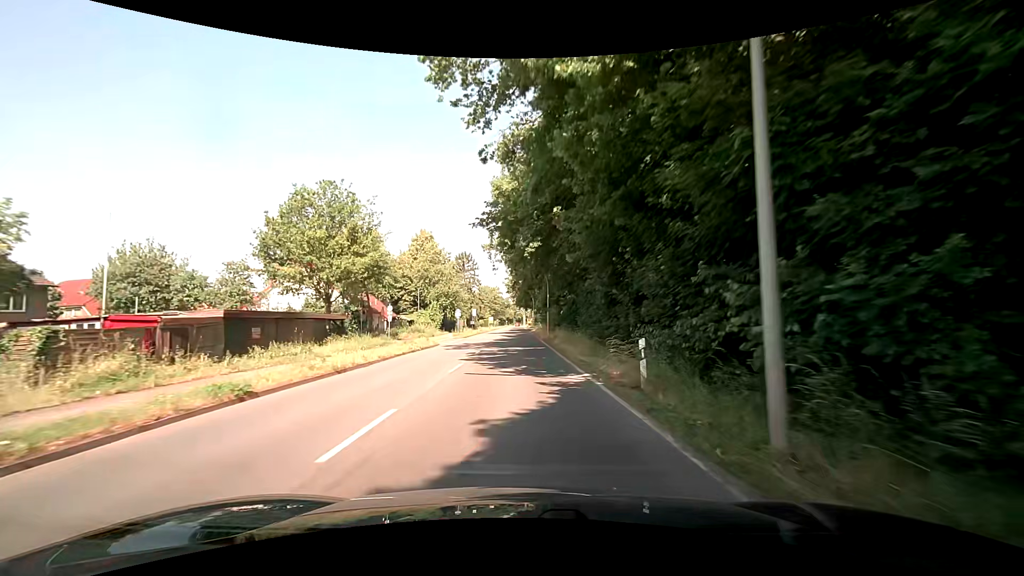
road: secondary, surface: asphalt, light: Day
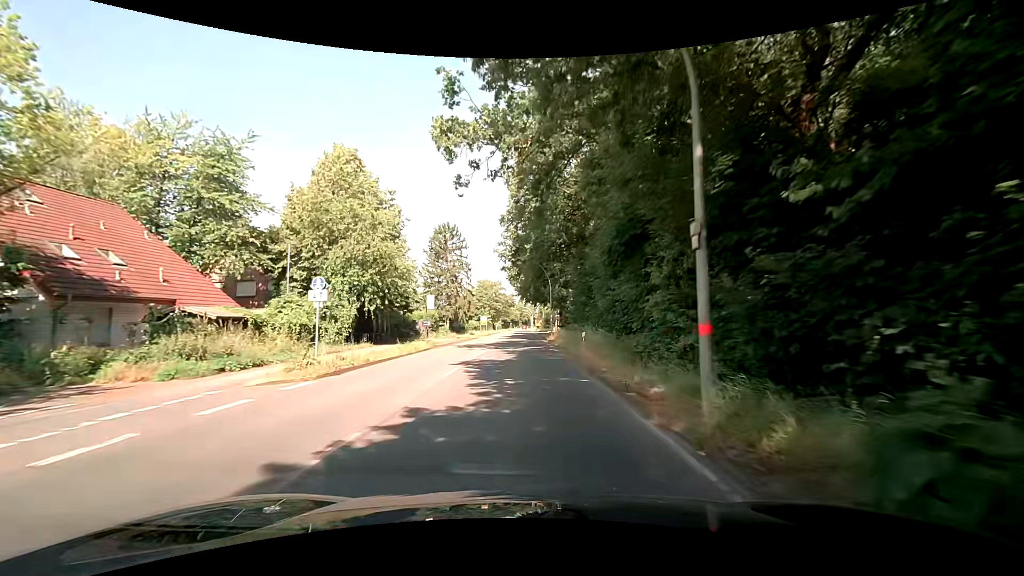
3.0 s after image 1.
(-0.1, +38.2) m; 0°
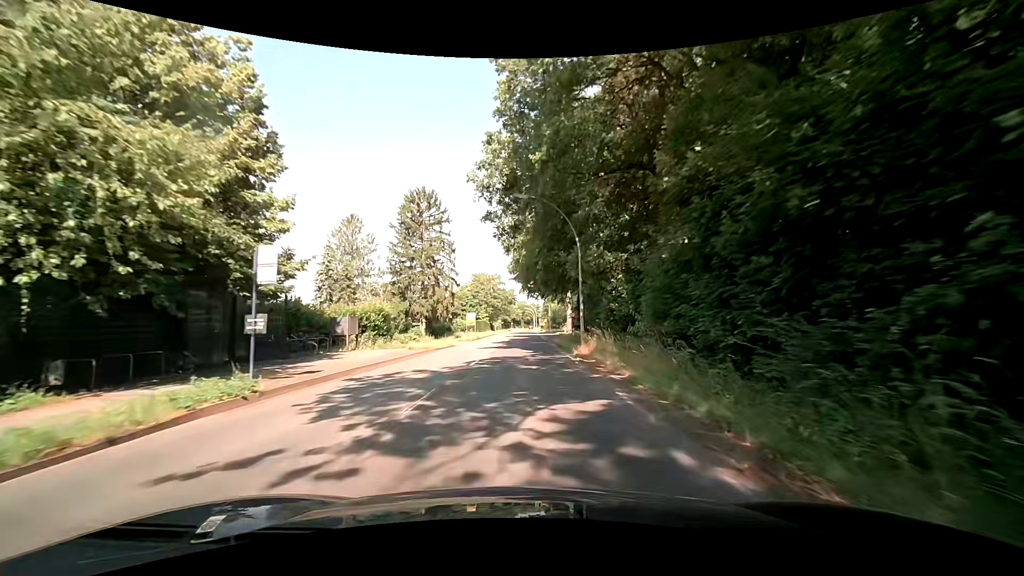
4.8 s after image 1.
(-0.8, +22.8) m; -2°
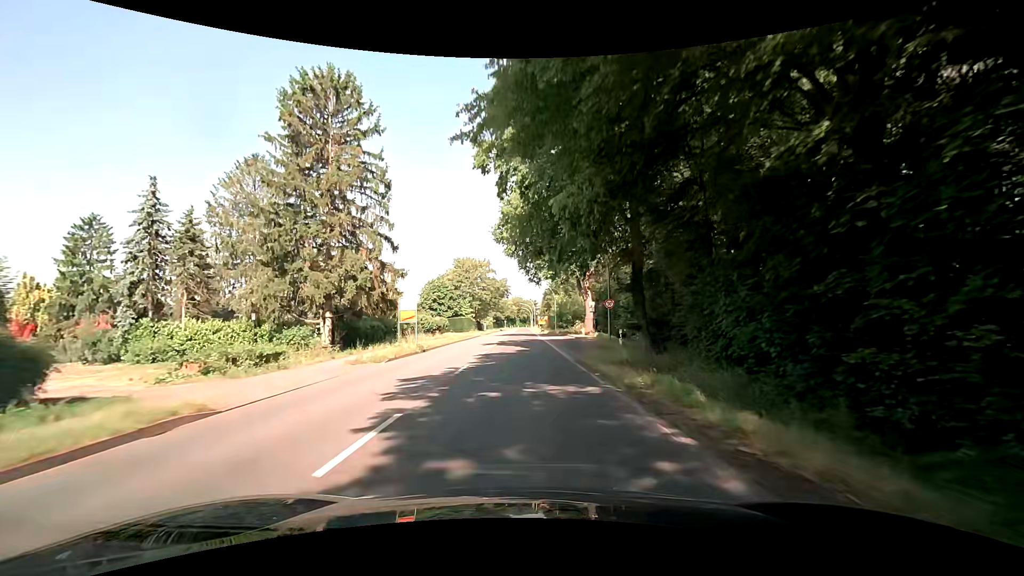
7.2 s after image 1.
(+0.1, +30.4) m; +1°
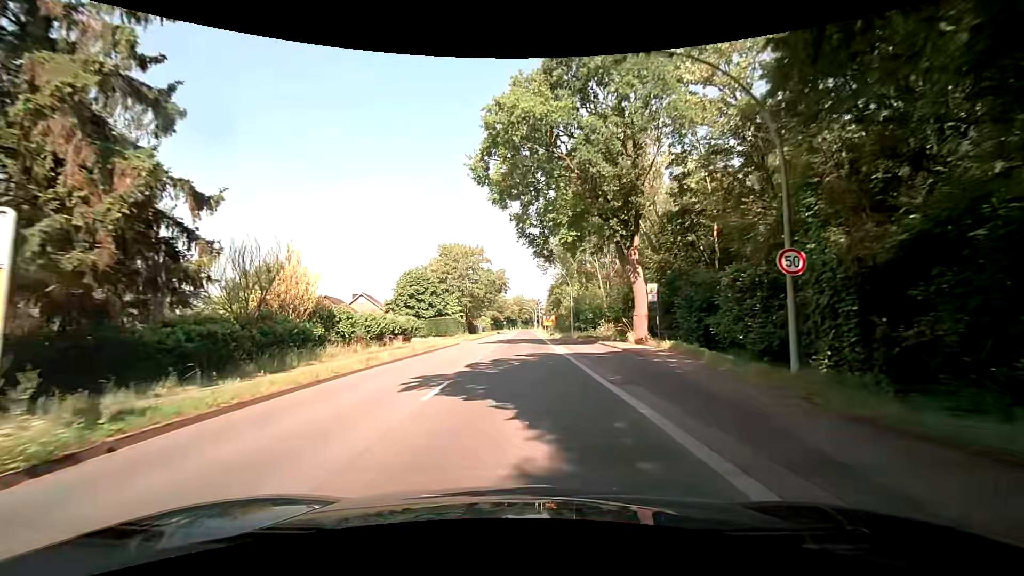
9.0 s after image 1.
(-0.2, +22.8) m; -1°
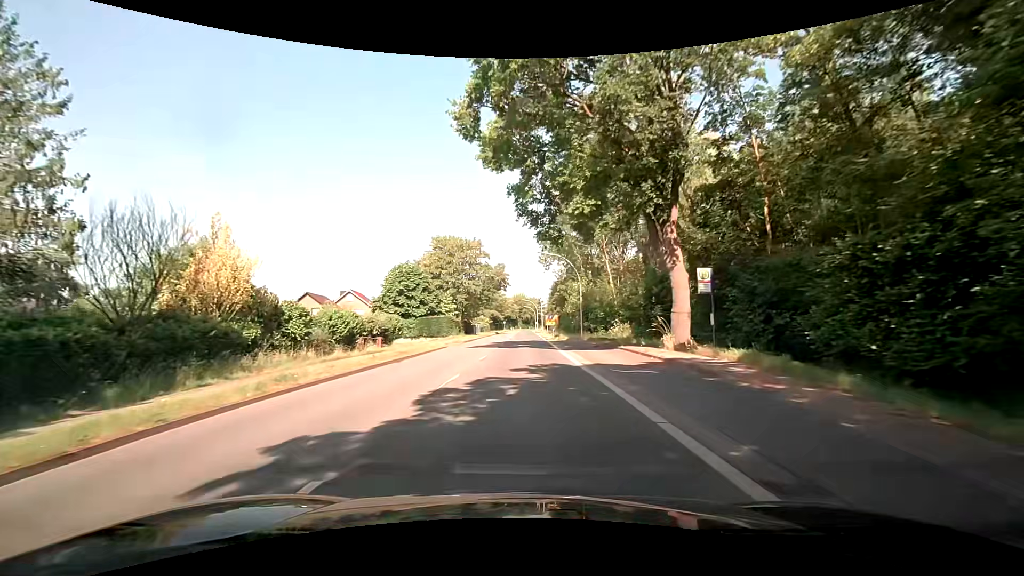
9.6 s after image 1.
(0.0, +7.6) m; 0°
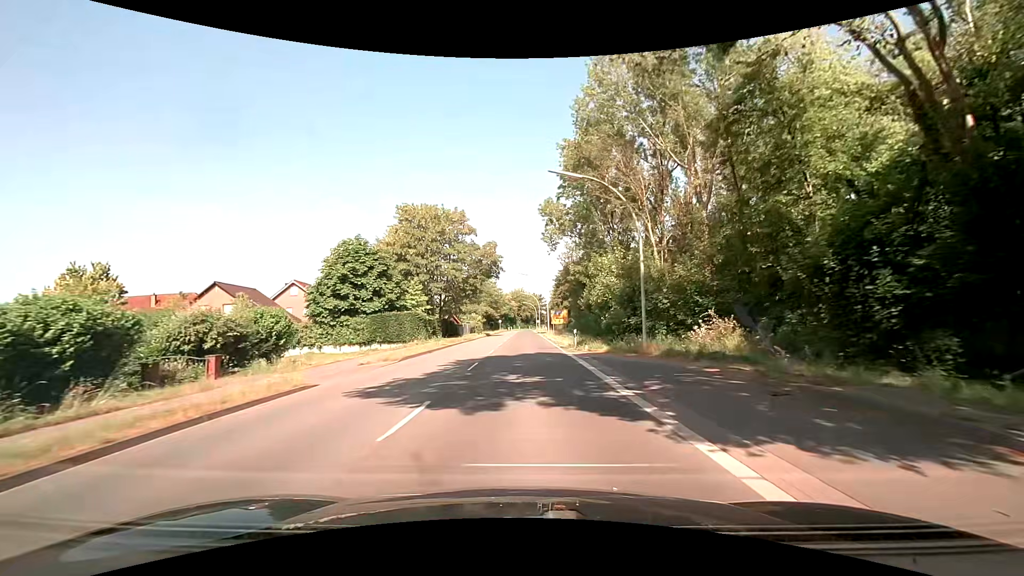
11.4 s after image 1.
(-0.1, +22.8) m; 0°
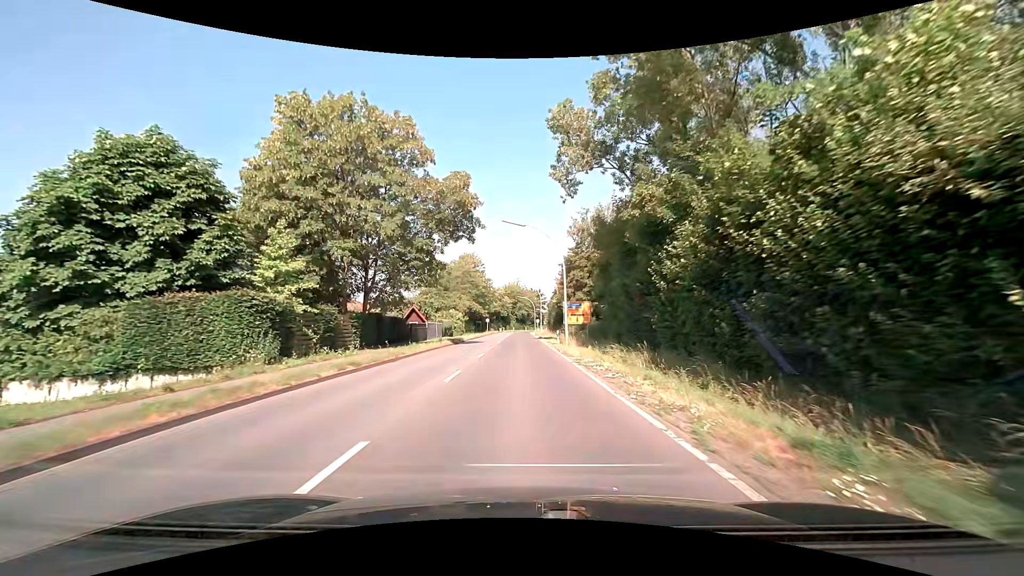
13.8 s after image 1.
(+0.2, +30.4) m; +1°
(0, +10) (0, +20) (0, +30) (0, +40) (0, +50) (-1, +60) (-1, +70) (-1, +80) (-1, +90) (-1, +100) m
